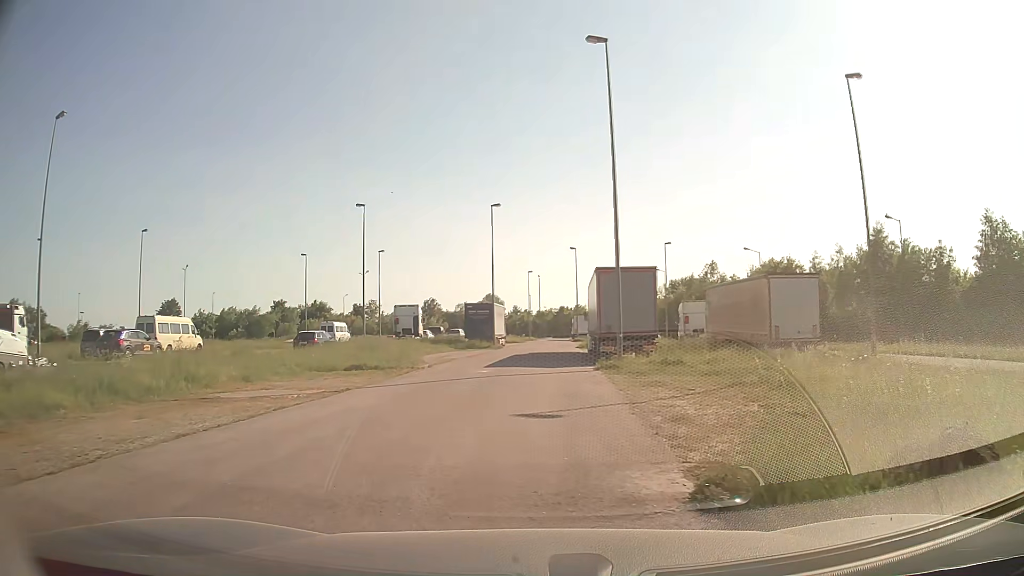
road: service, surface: asphalt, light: Day
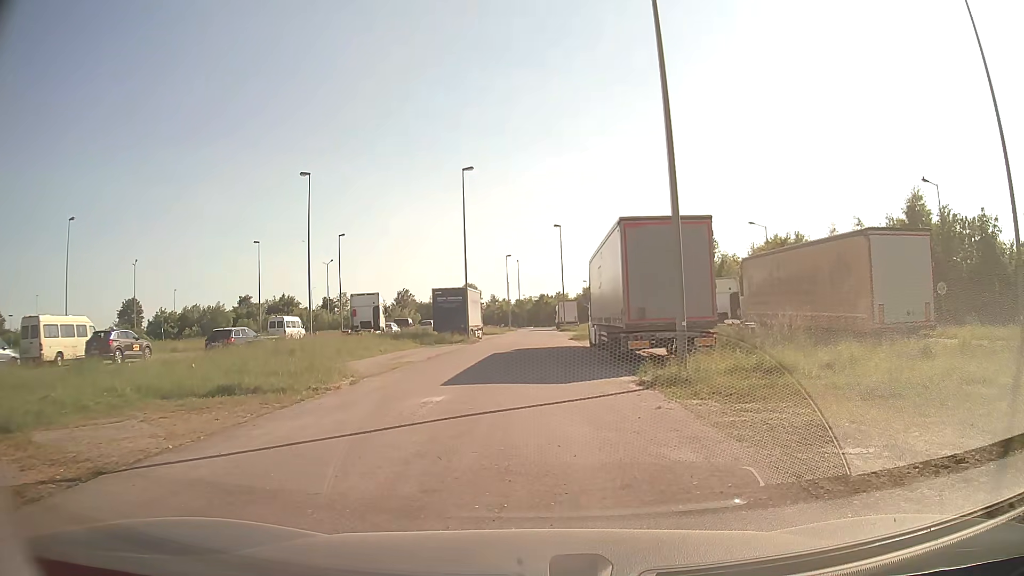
(-0.8, +10.3) m; -1°
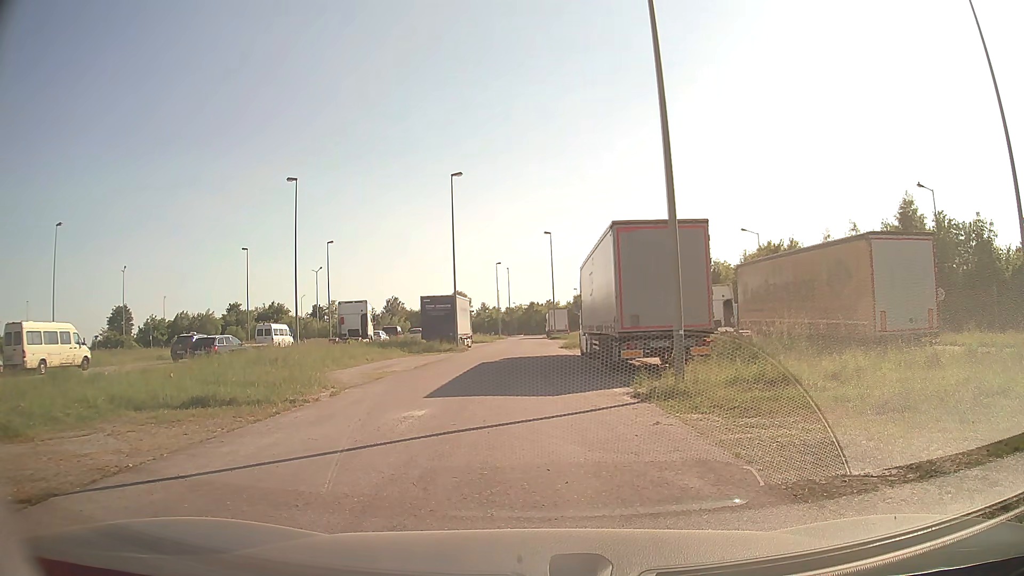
(0.0, +0.7) m; +1°
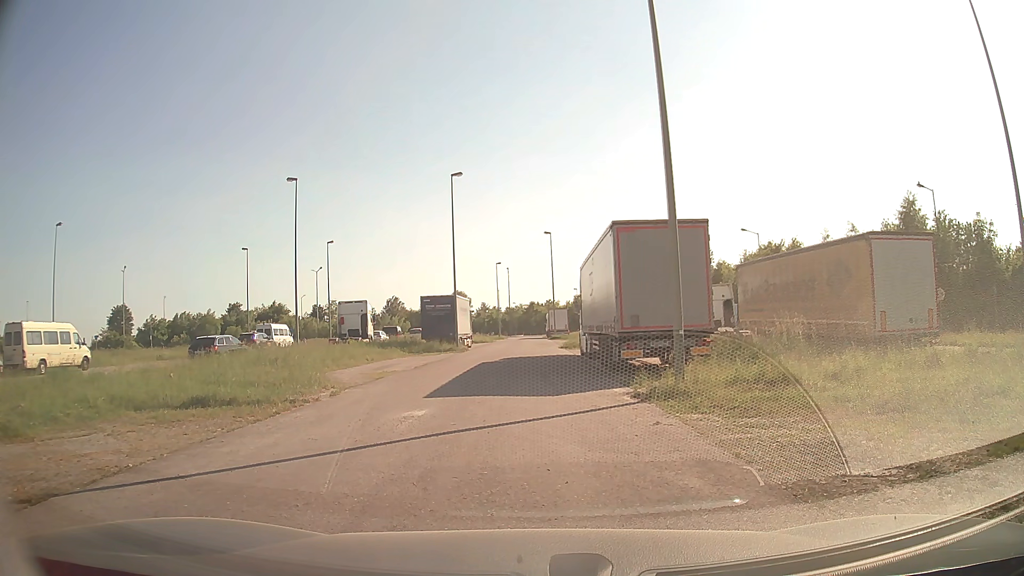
(0.0, 0.0) m; 0°
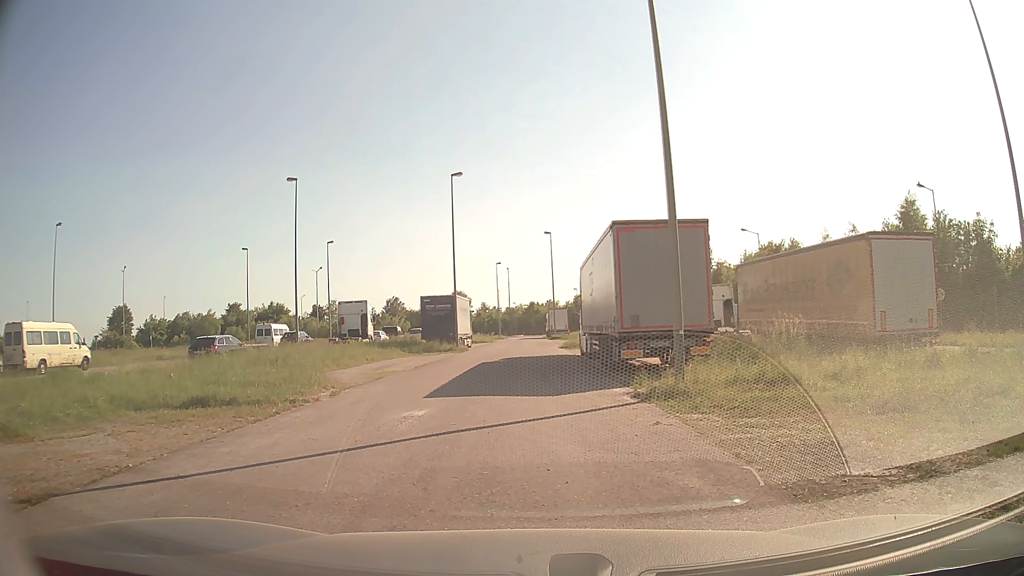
(0.0, 0.0) m; 0°
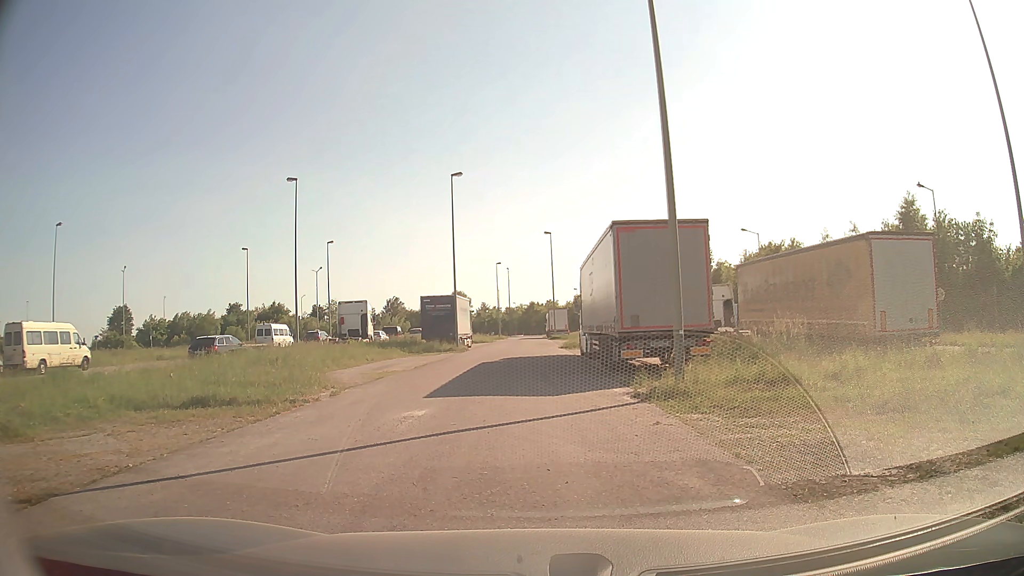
(0.0, 0.0) m; 0°
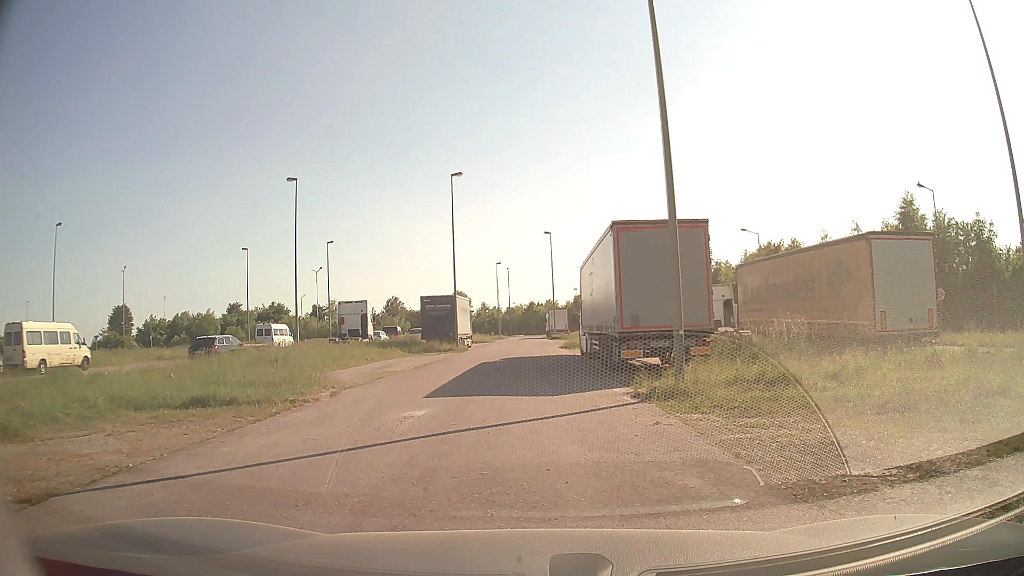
(0.0, 0.0) m; 0°
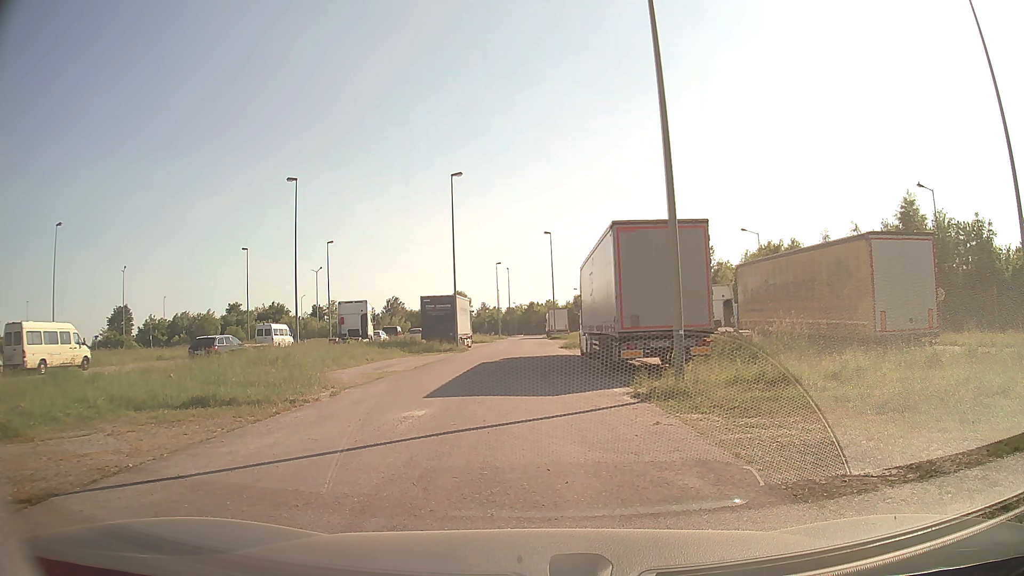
(0.0, 0.0) m; 0°
(0, +10) (-1, +20) (-1, +30) (0, +40) (0, +50) (0, +60) (0, +70) (0, +80) (0, +90) (0, +100) m
